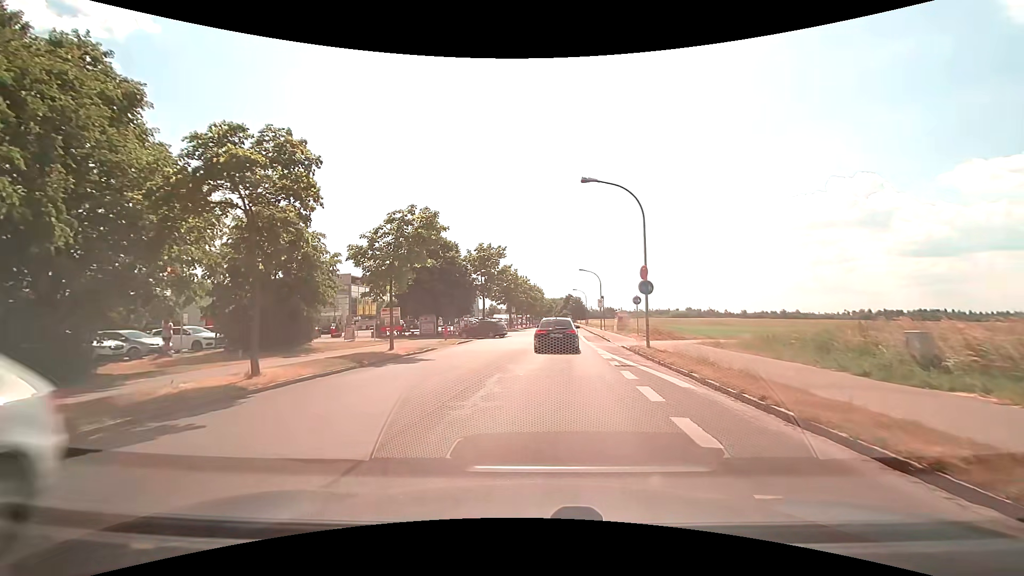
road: tertiary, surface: asphalt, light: Day
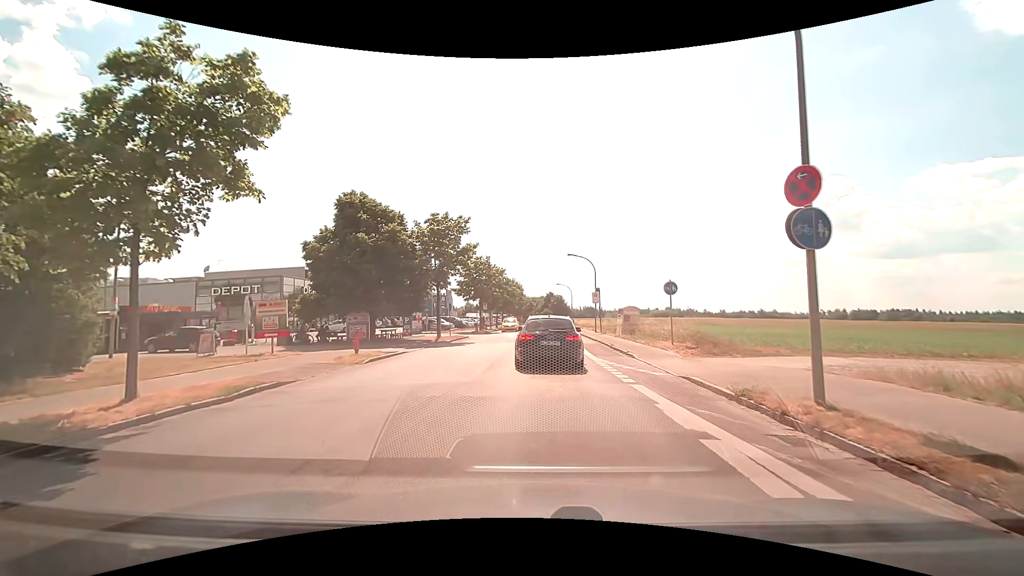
(+0.4, +13.4) m; +2°
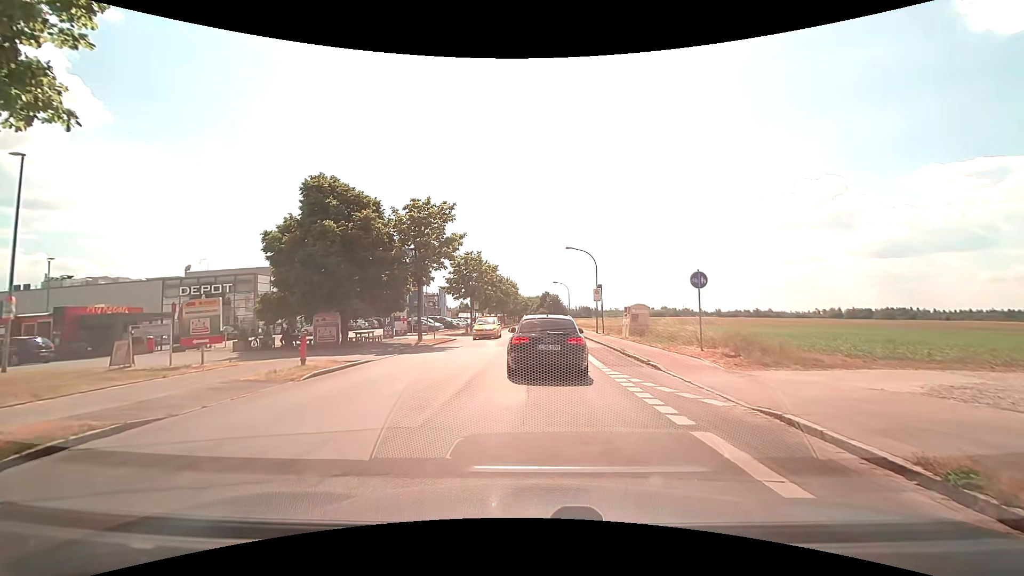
(+0.1, +4.3) m; 0°
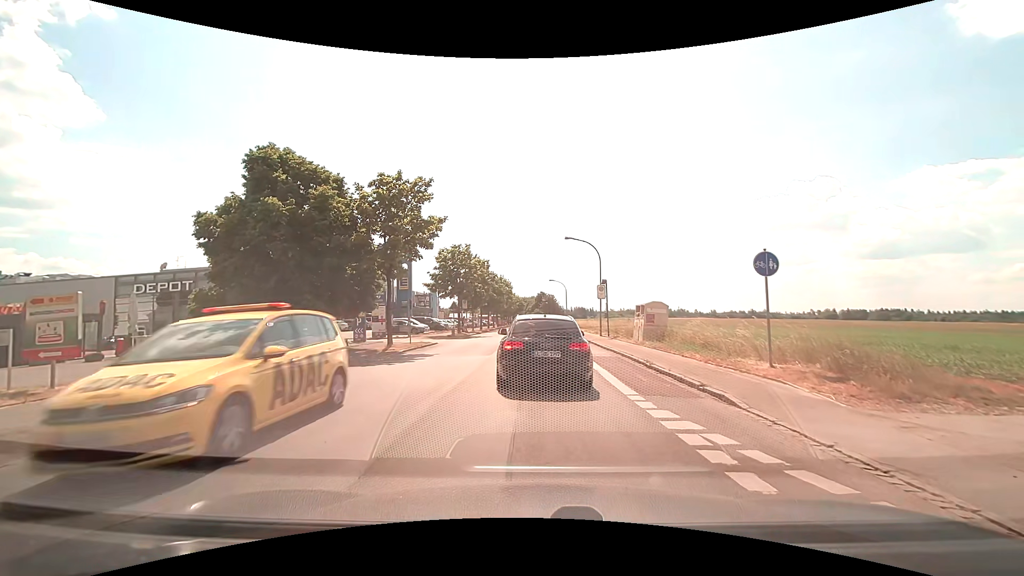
(+0.1, +5.2) m; +2°
(0, +10) (0, +20) (-1, +30) (-1, +40) (-1, +50) (-2, +60) (-2, +70) (-2, +80) (-2, +90) (-2, +100) m
